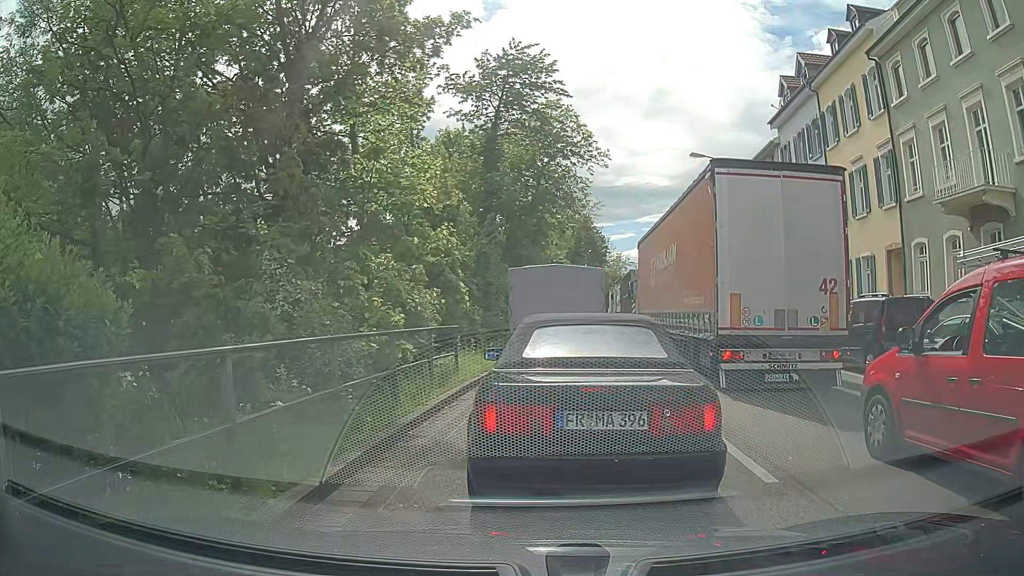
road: primary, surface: asphalt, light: Day
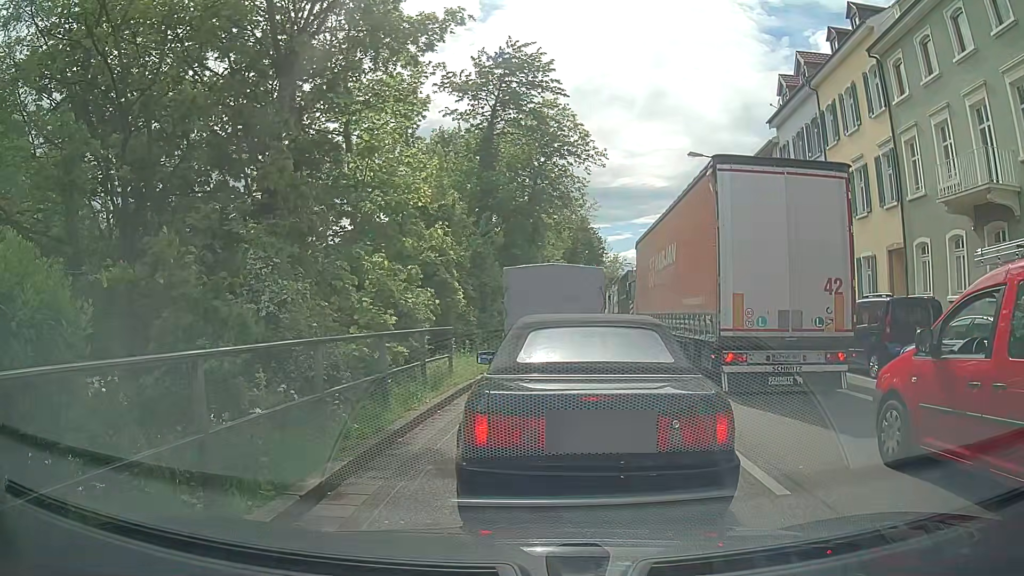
(0.0, +0.3) m; 0°
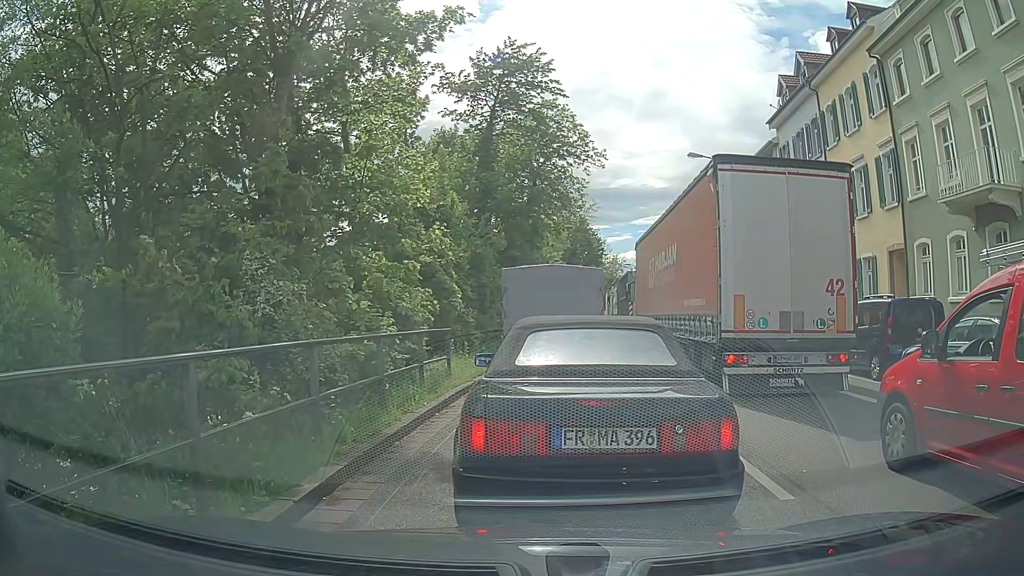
(0.0, +0.2) m; 0°
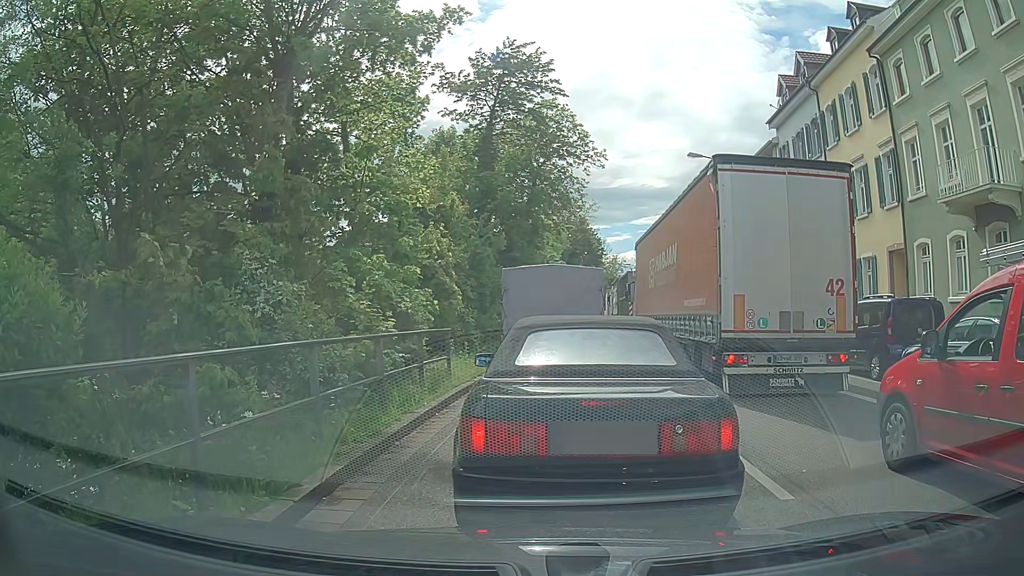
(0.0, 0.0) m; 0°
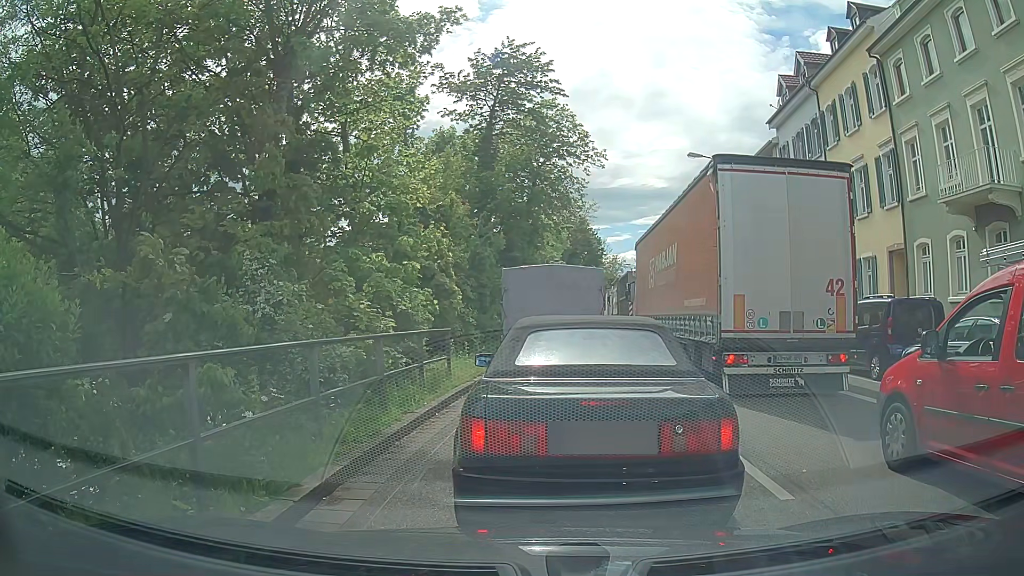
(0.0, 0.0) m; 0°
